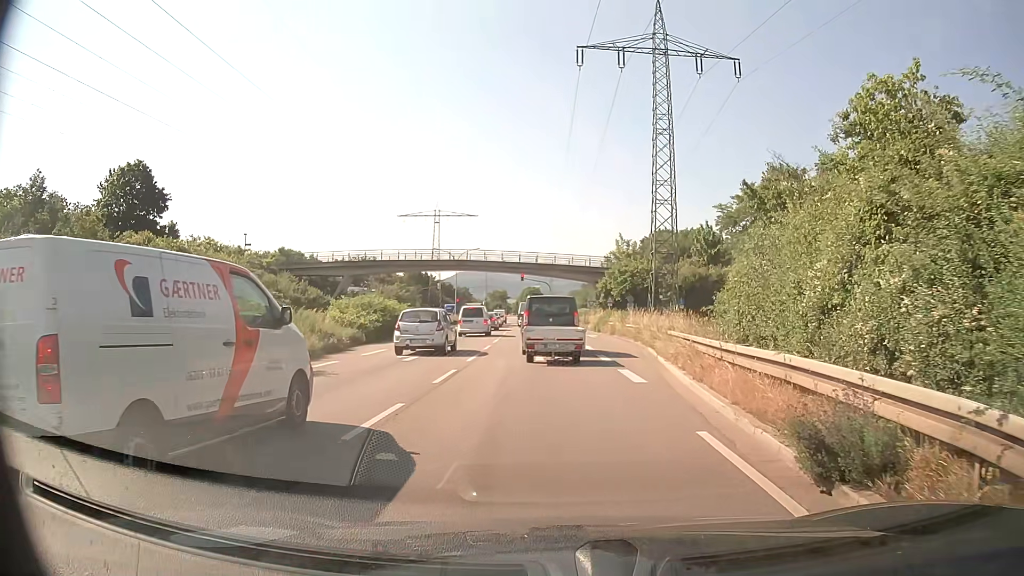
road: trunk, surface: asphalt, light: Day
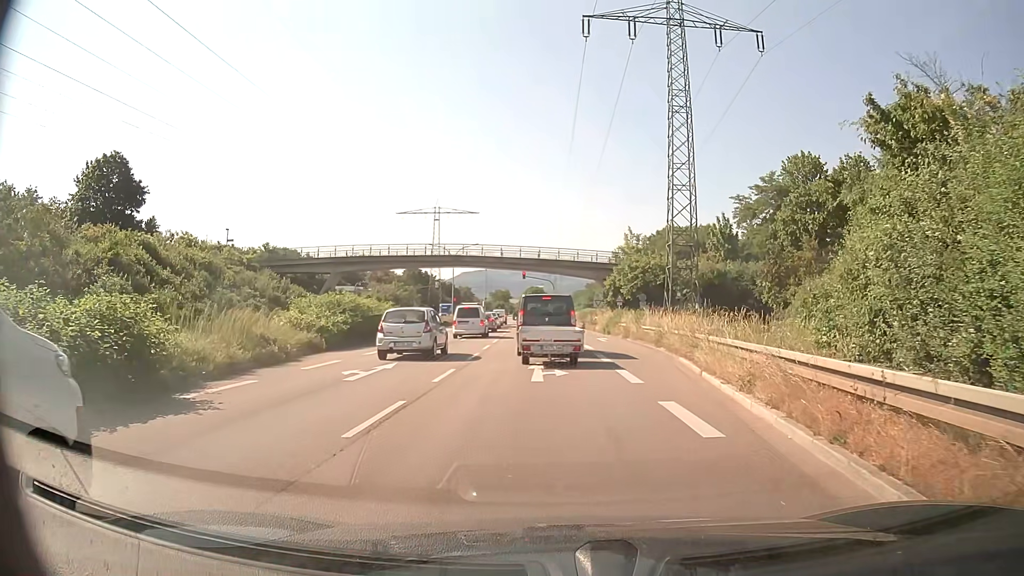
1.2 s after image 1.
(0.0, +5.9) m; -1°
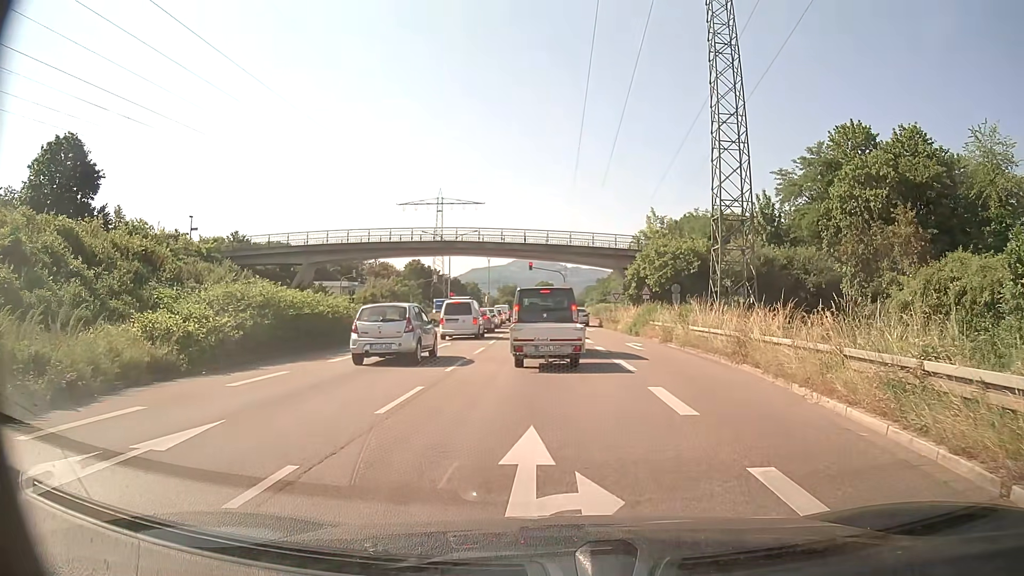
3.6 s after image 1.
(-0.1, +10.5) m; -1°
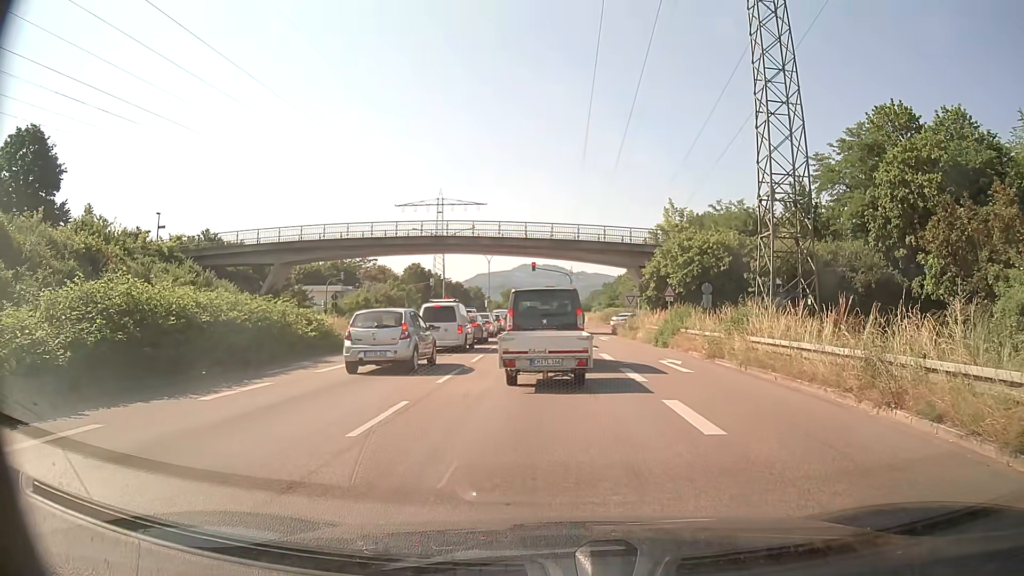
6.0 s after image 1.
(0.0, +7.2) m; -1°
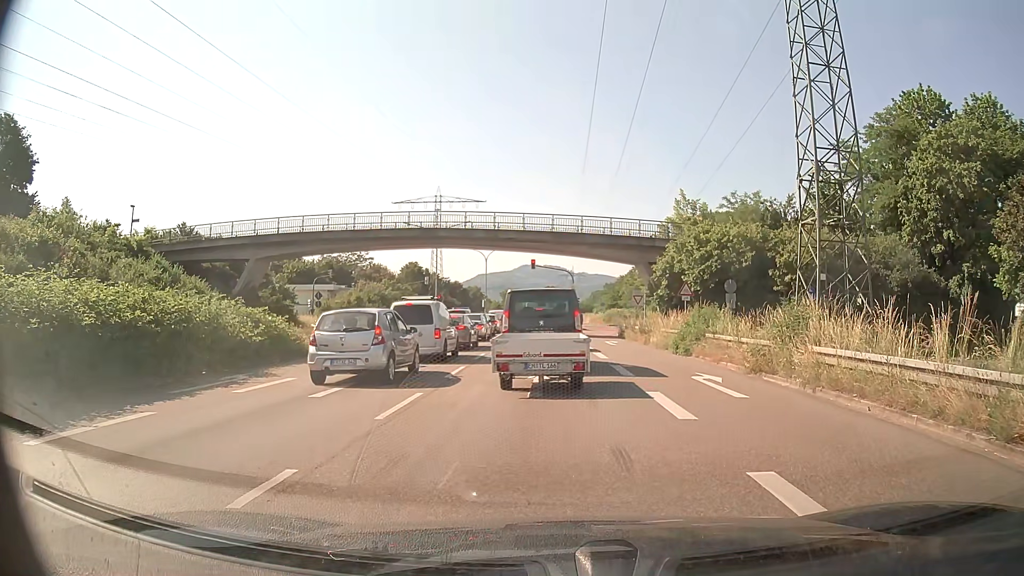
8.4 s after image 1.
(+0.1, +4.6) m; 0°
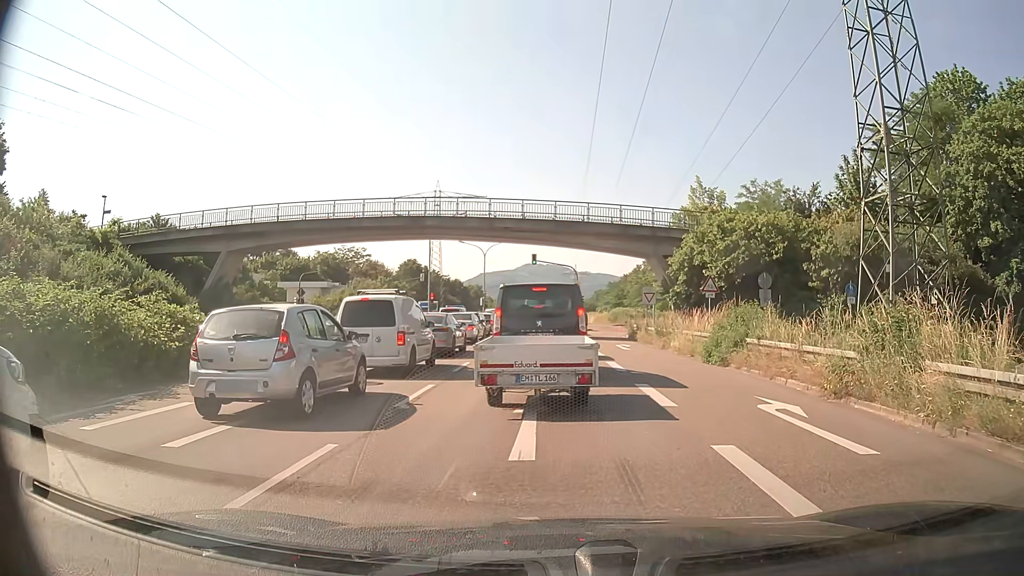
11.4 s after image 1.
(0.0, +4.7) m; -1°
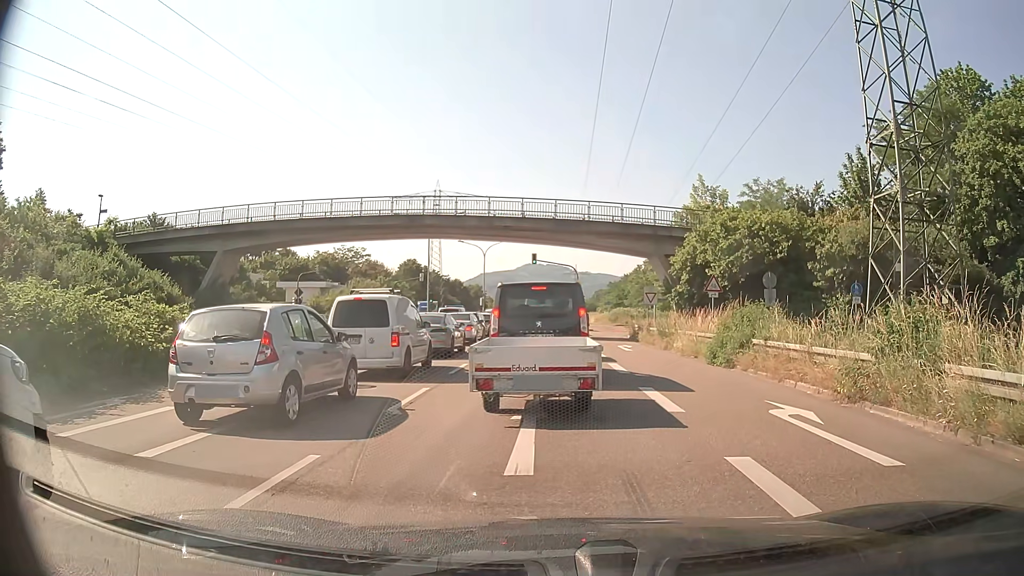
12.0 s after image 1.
(0.0, +0.5) m; 0°
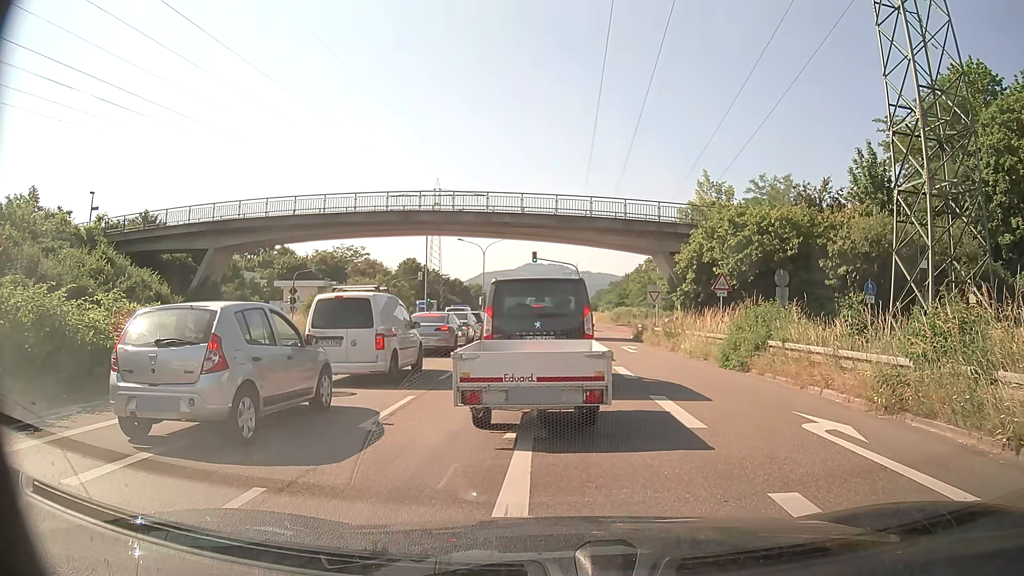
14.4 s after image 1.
(0.0, +1.3) m; 0°
